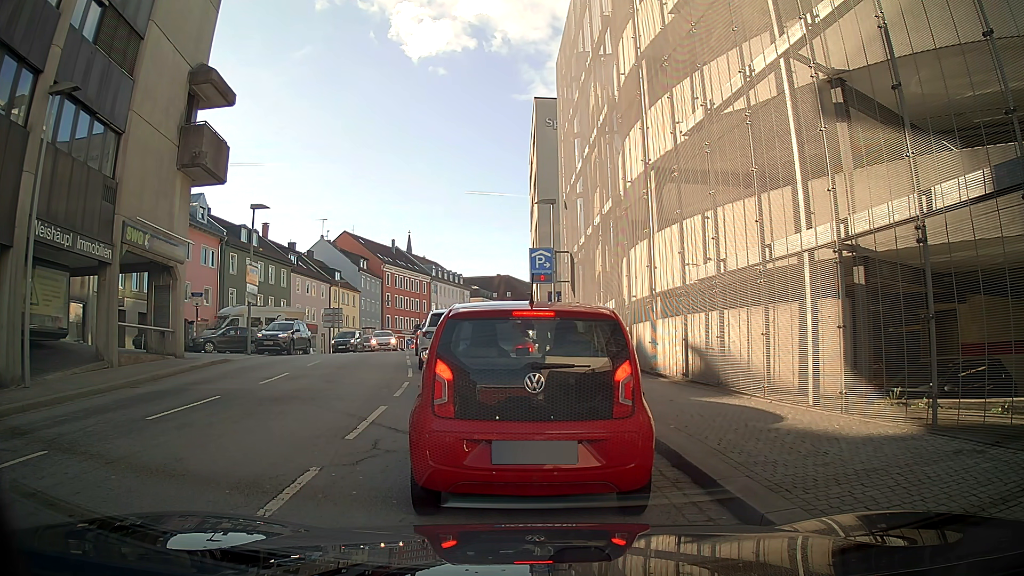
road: tertiary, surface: asphalt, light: Day
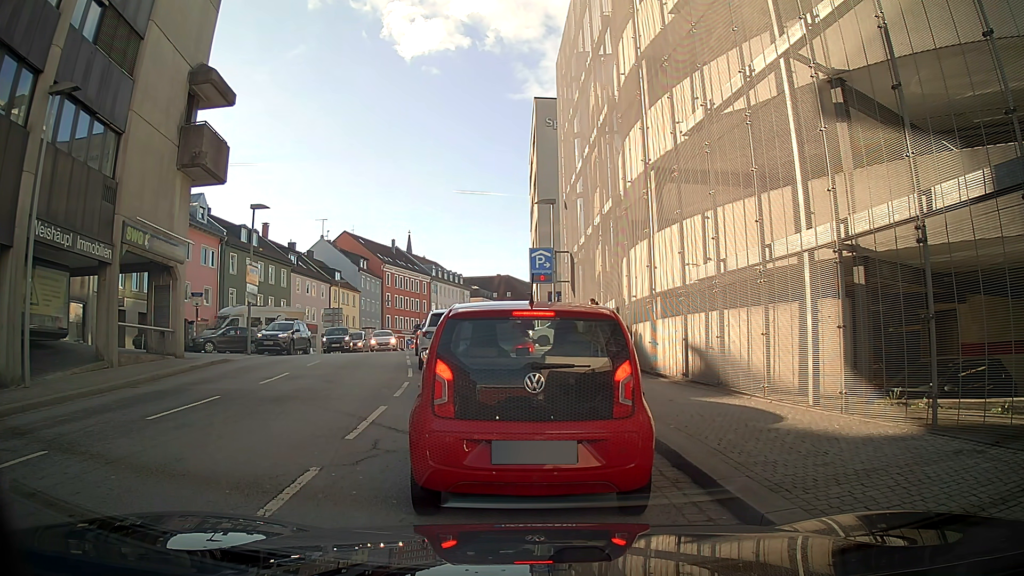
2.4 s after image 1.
(0.0, 0.0) m; 0°
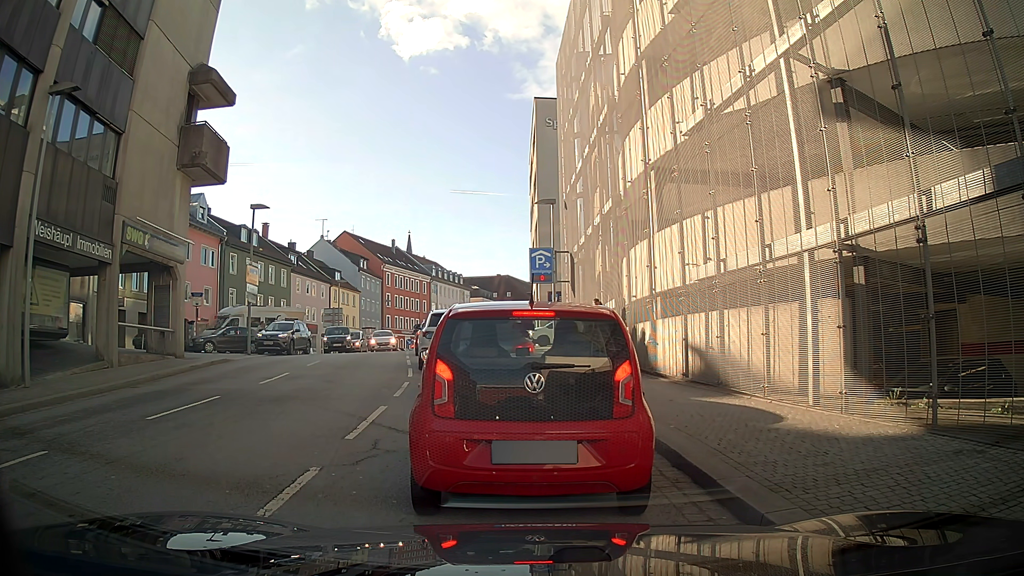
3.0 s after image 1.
(0.0, 0.0) m; 0°
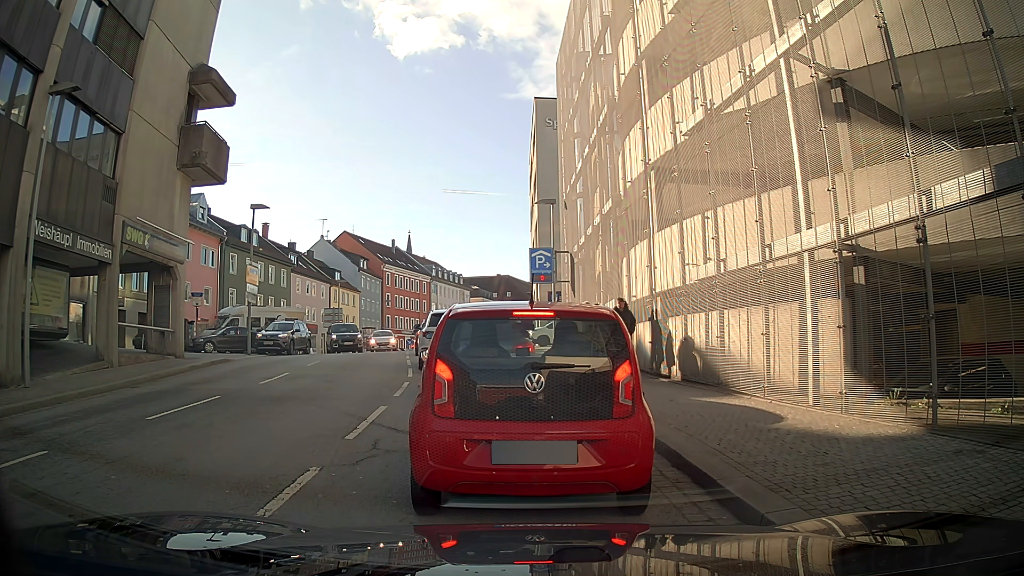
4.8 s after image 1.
(0.0, 0.0) m; 0°
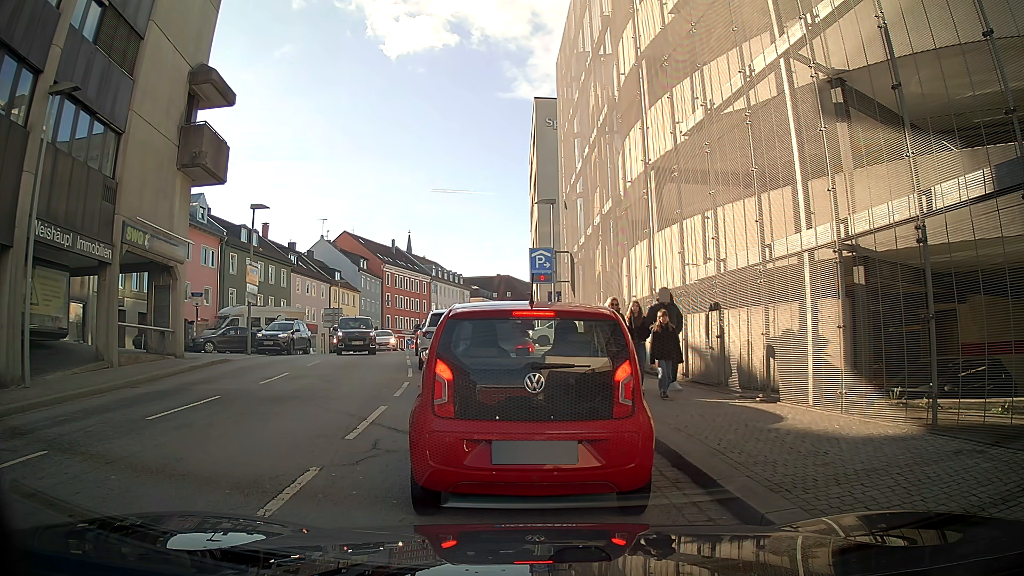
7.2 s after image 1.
(0.0, 0.0) m; 0°
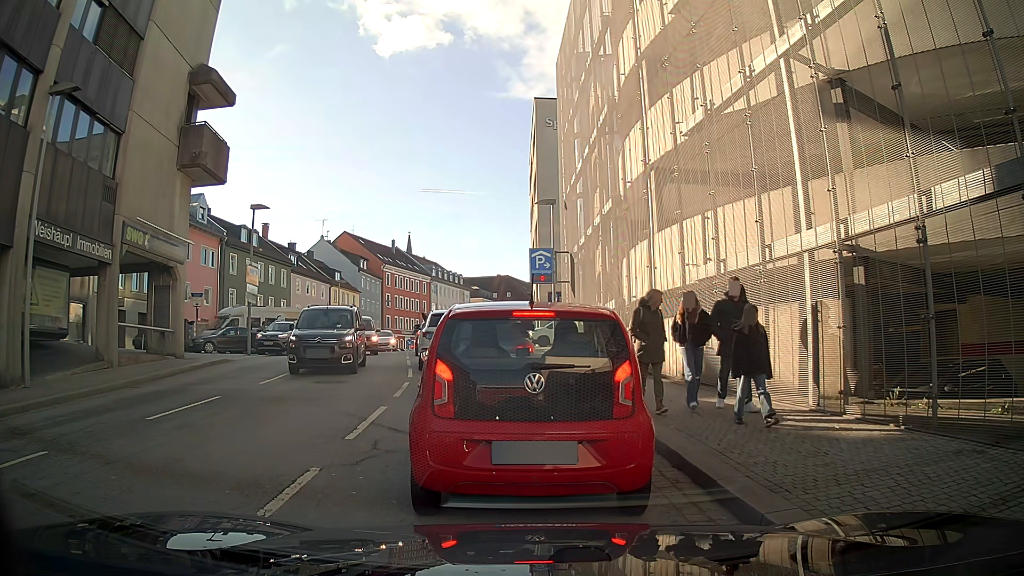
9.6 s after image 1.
(0.0, 0.0) m; 0°
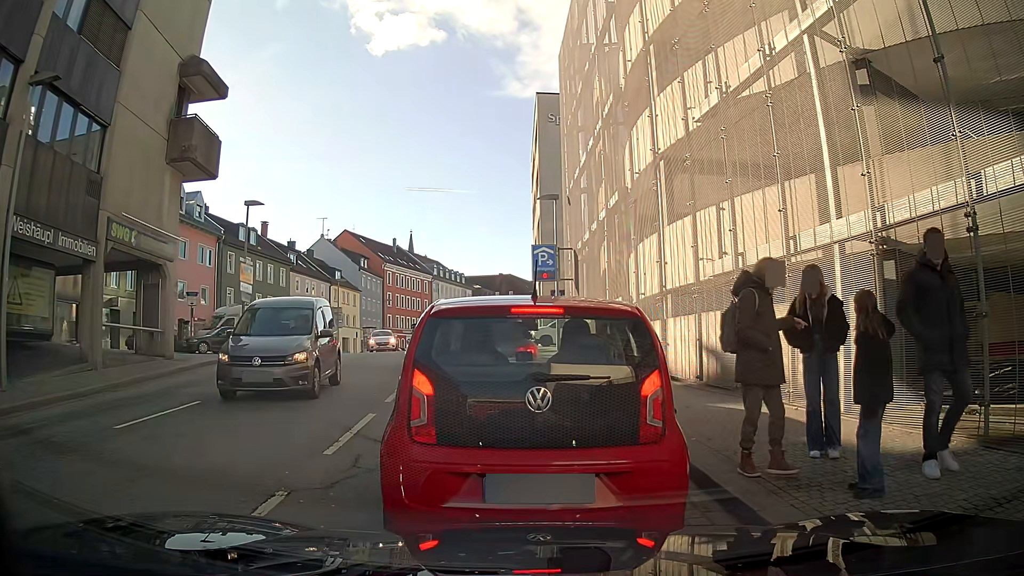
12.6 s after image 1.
(0.0, +0.9) m; 0°
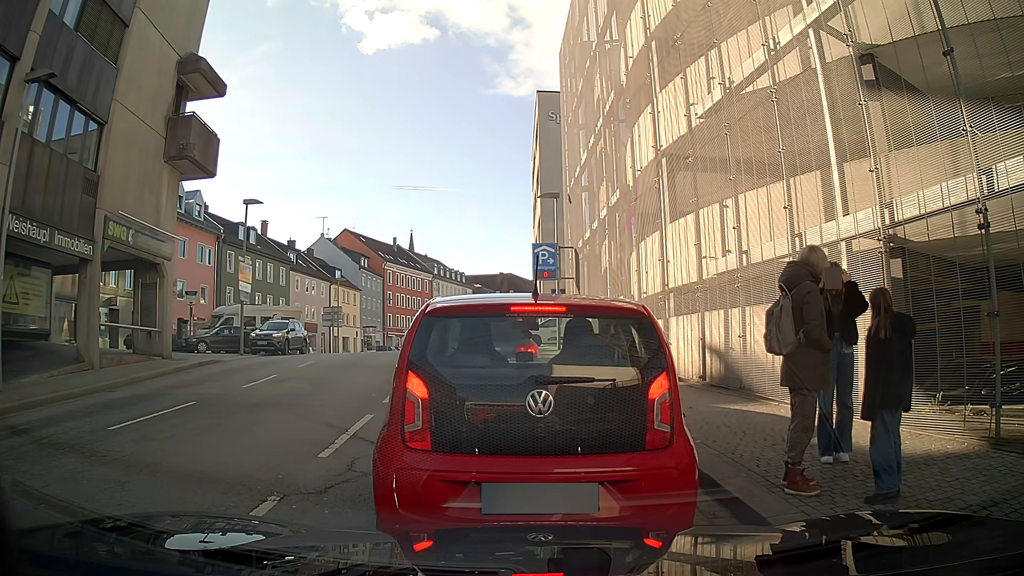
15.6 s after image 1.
(0.0, +0.3) m; 0°
